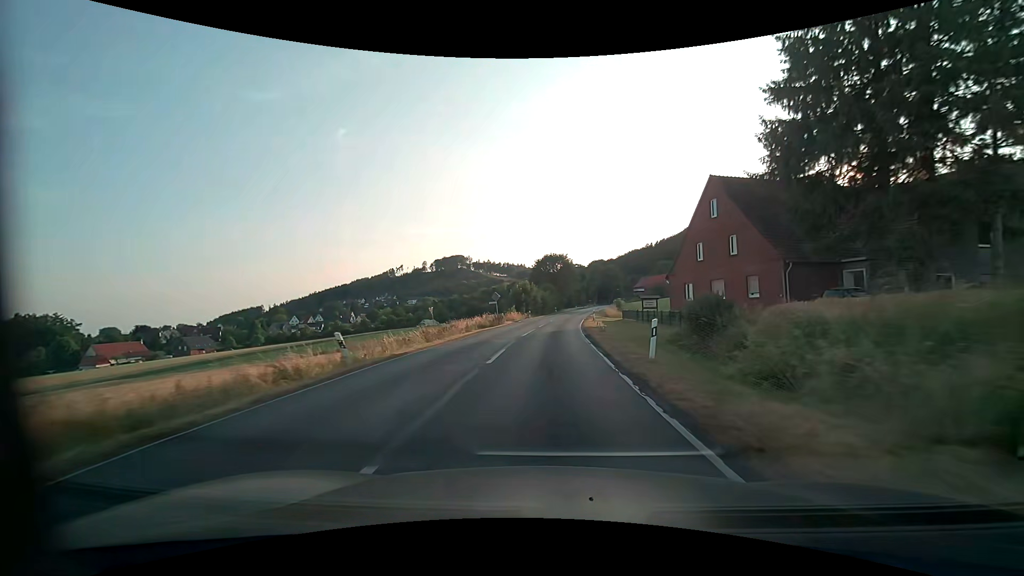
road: secondary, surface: asphalt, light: Day
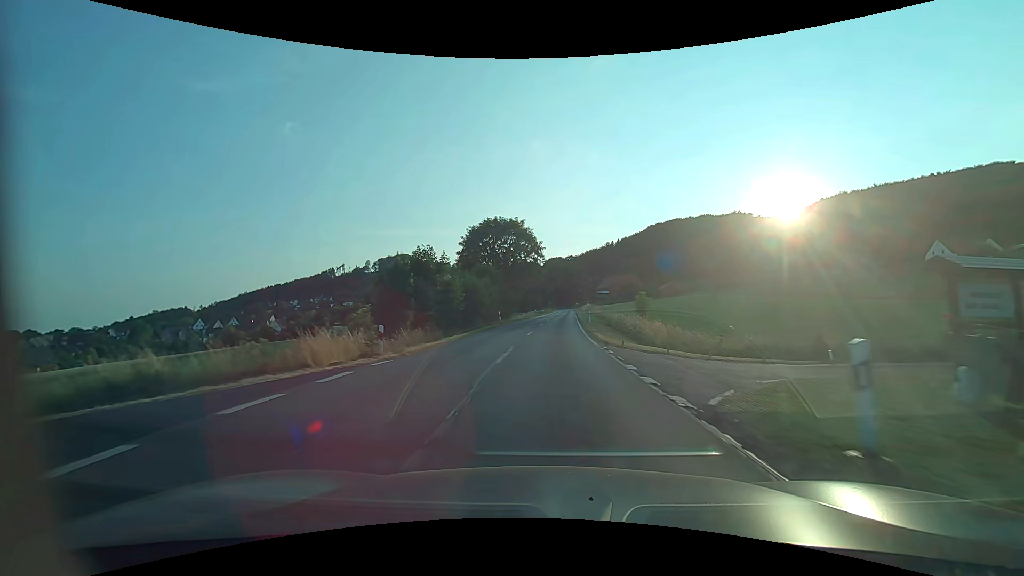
(+1.3, +48.0) m; +5°
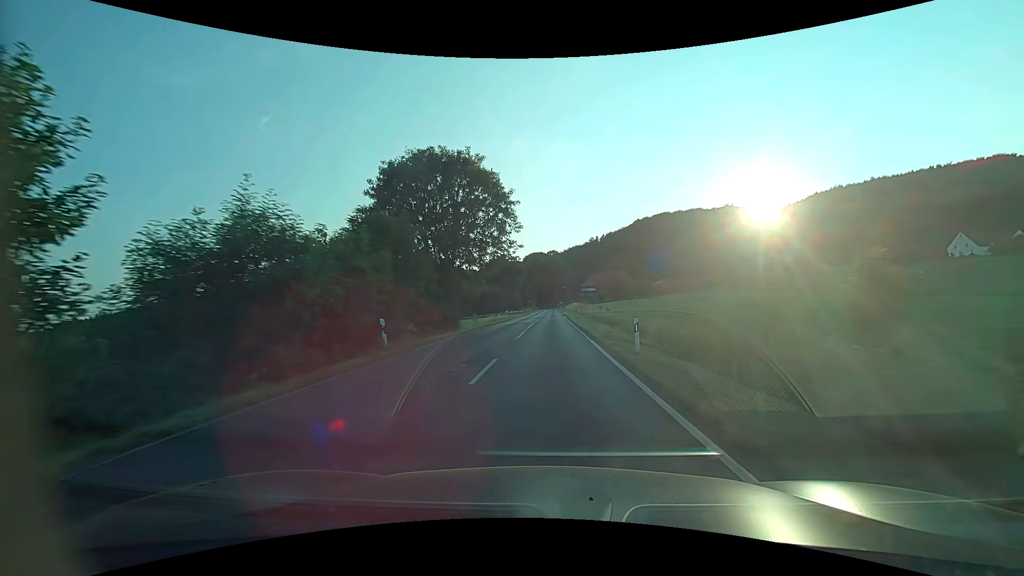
(+0.5, +27.6) m; +2°
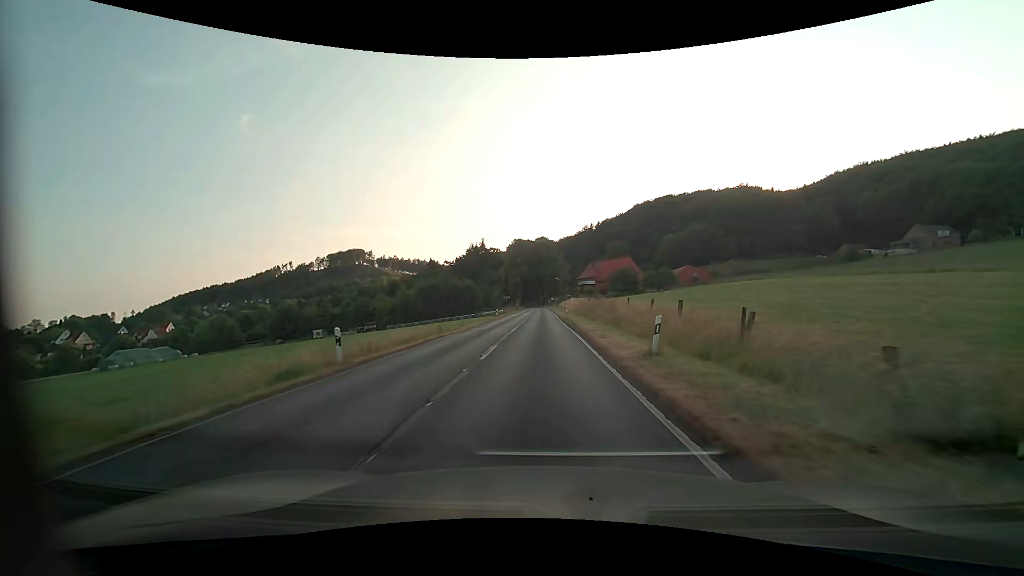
(+1.0, +44.1) m; +2°
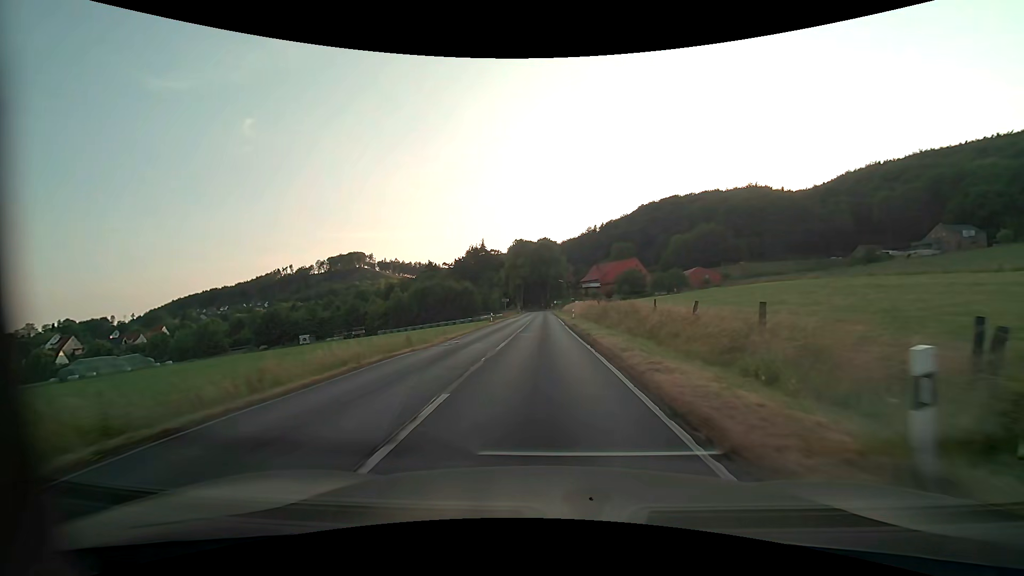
(-0.1, +8.4) m; 0°
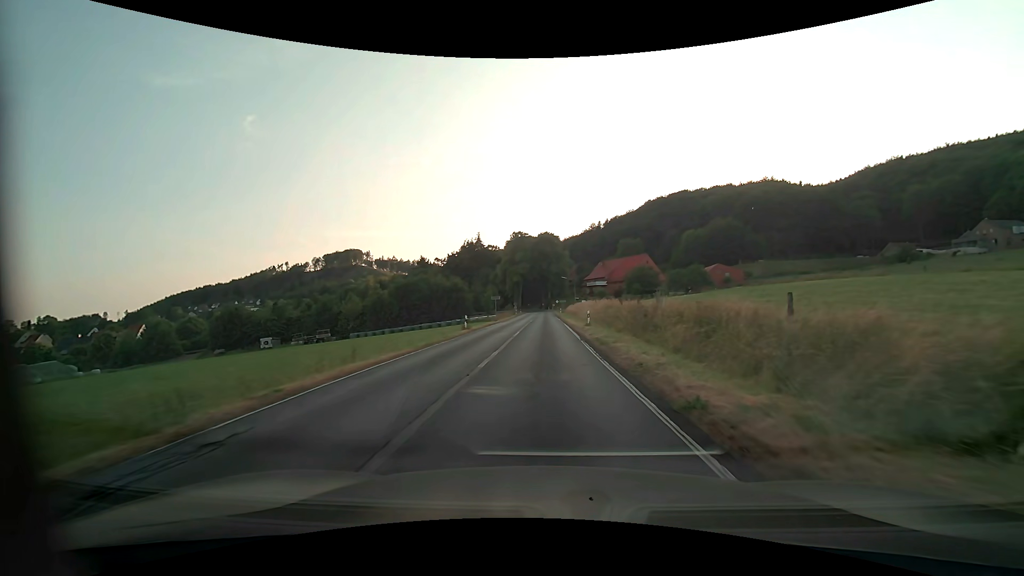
(-0.1, +16.5) m; 0°
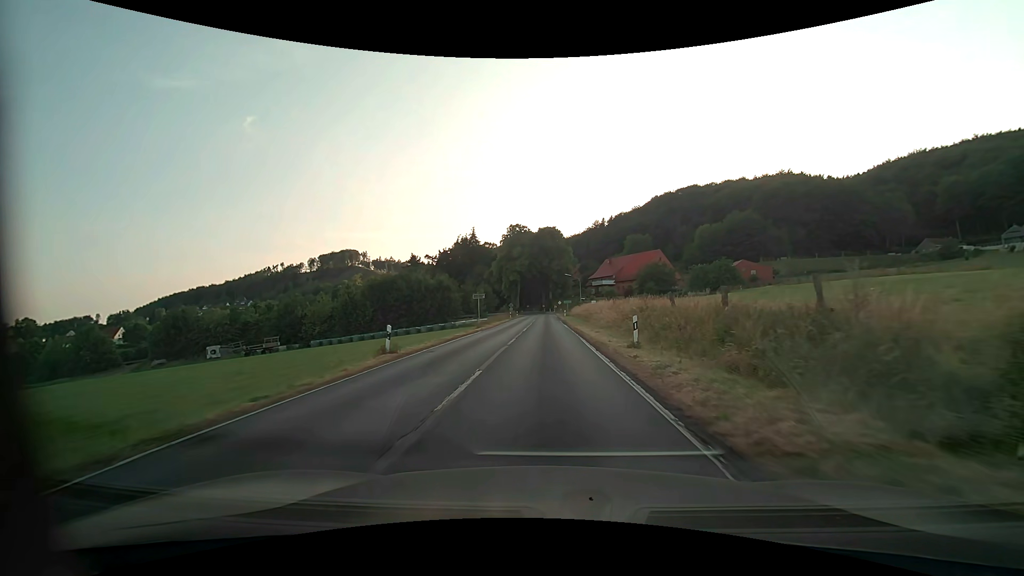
(0.0, +16.6) m; 0°
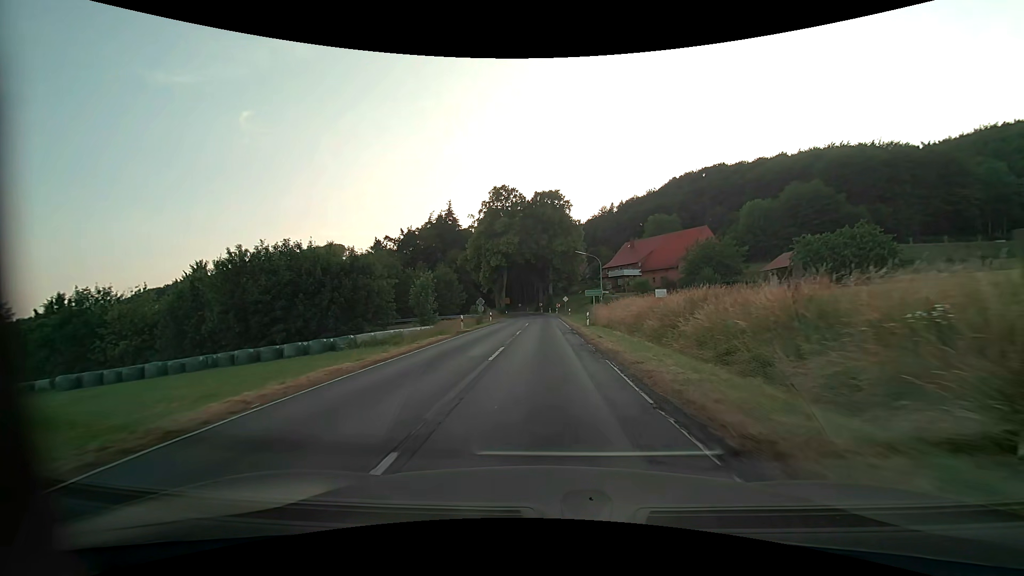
(+0.1, +42.0) m; 0°
(0, +10) (0, +20) (0, +30) (0, +40) (0, +50) (0, +60) (0, +70) (0, +80) (-1, +90) (-3, +100) m
